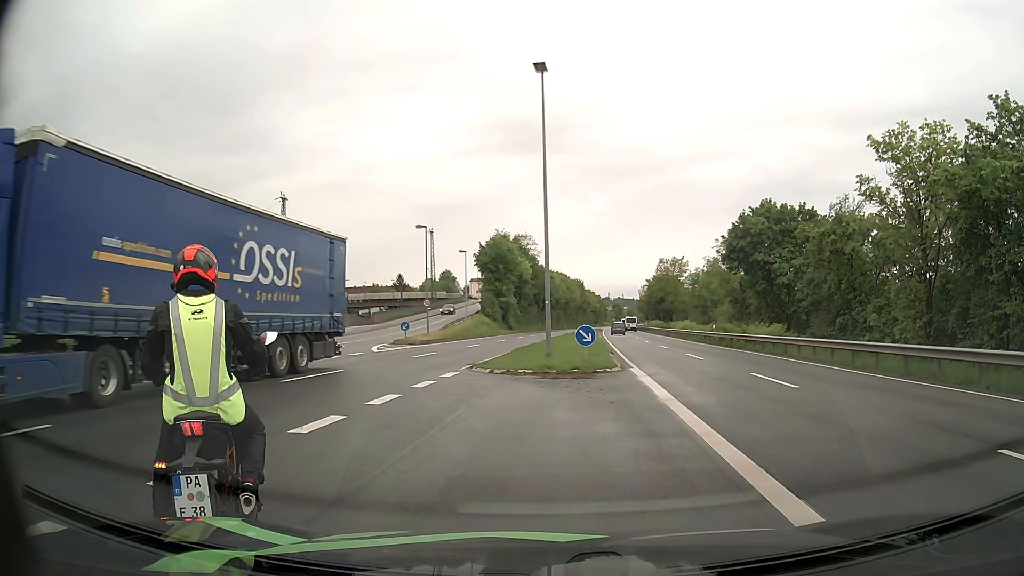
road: primary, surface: asphalt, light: Day
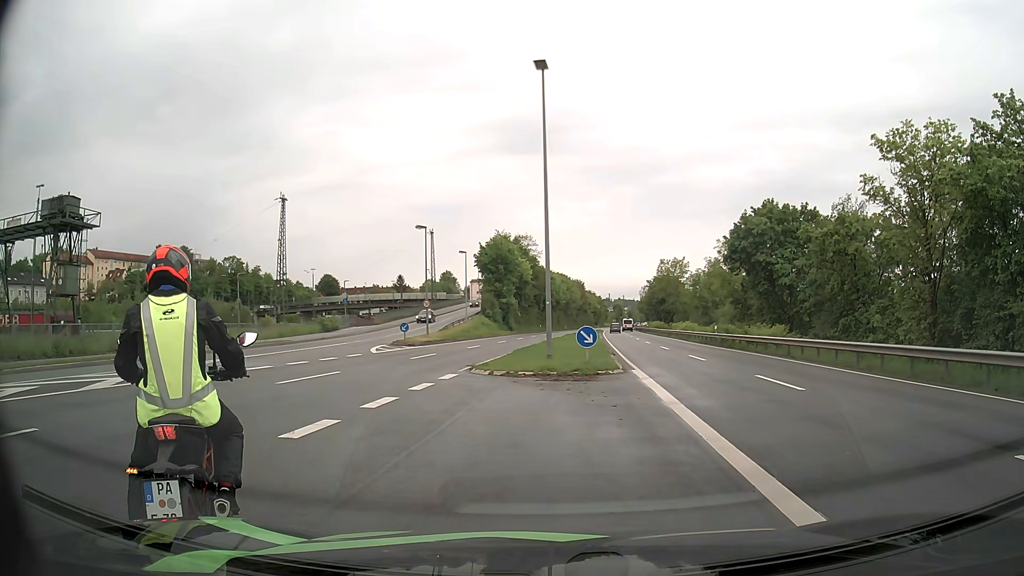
(0.0, +0.3) m; 0°
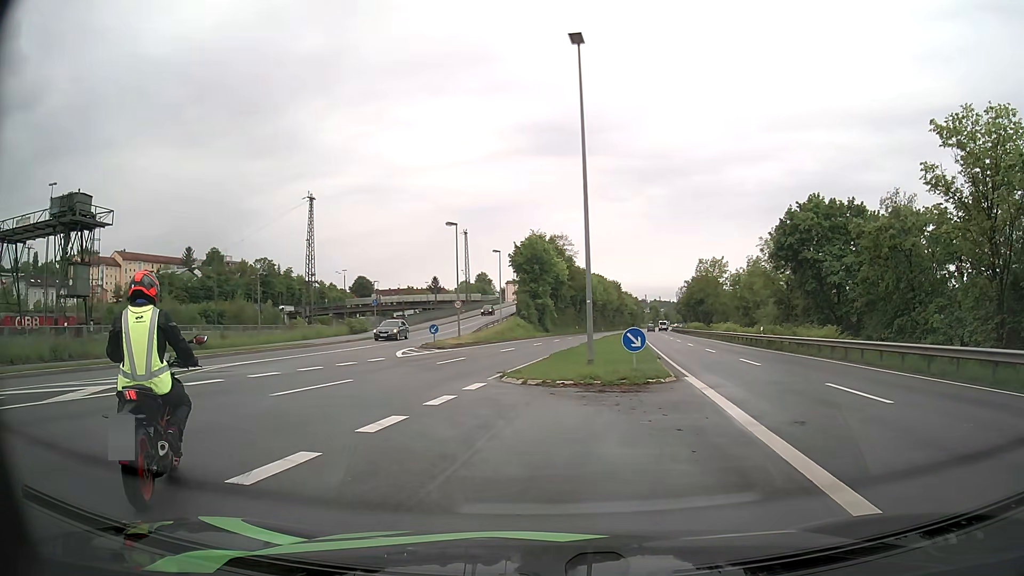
(0.0, +2.6) m; -4°
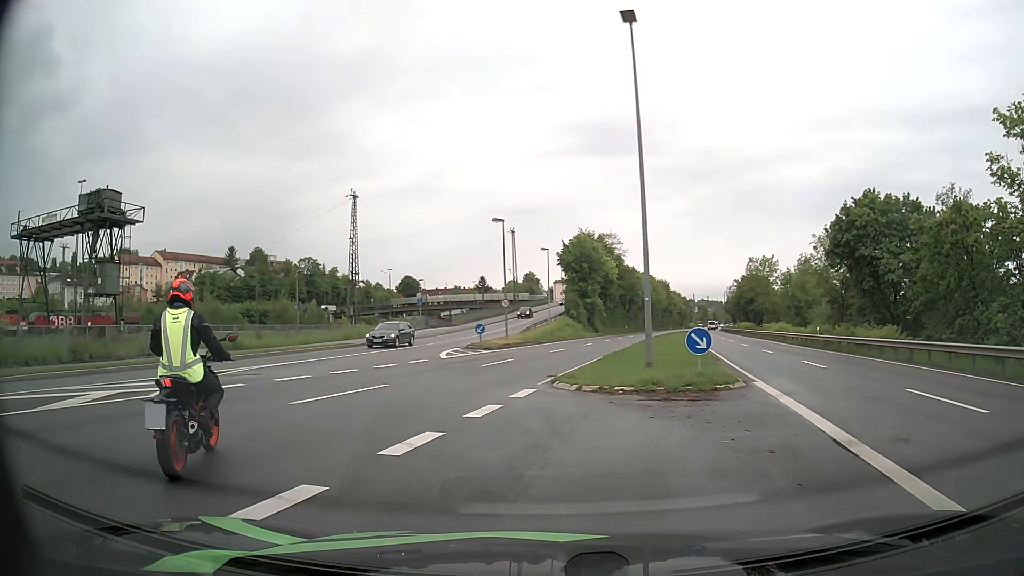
(0.0, +1.7) m; -3°
(-2, +10) (-5, +19) (-7, +29) (-7, +39) (-6, +49) (-5, +59) (-3, +69) (-2, +79) (-1, +89) (0, +99) m
